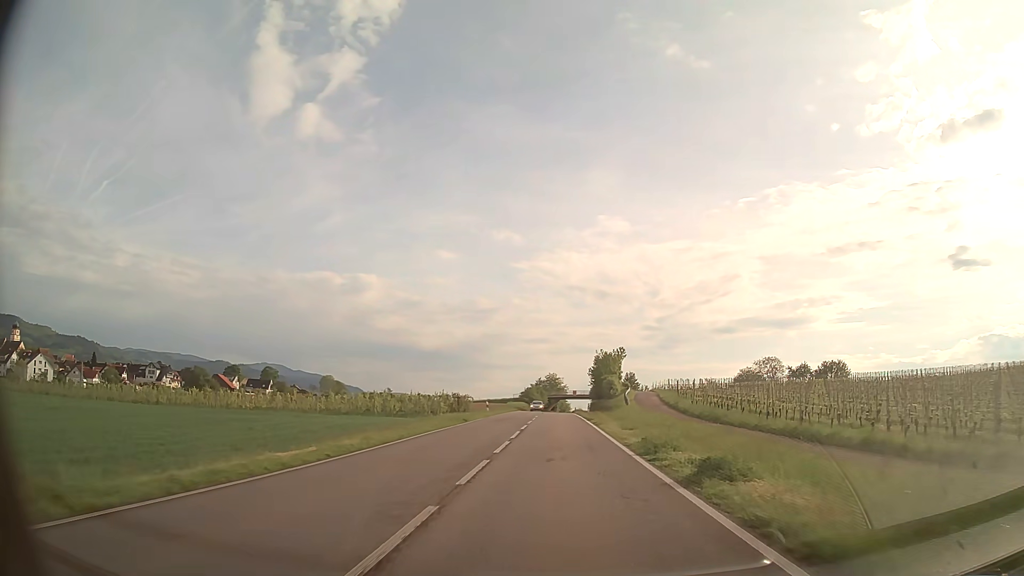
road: unclassified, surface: asphalt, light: Day
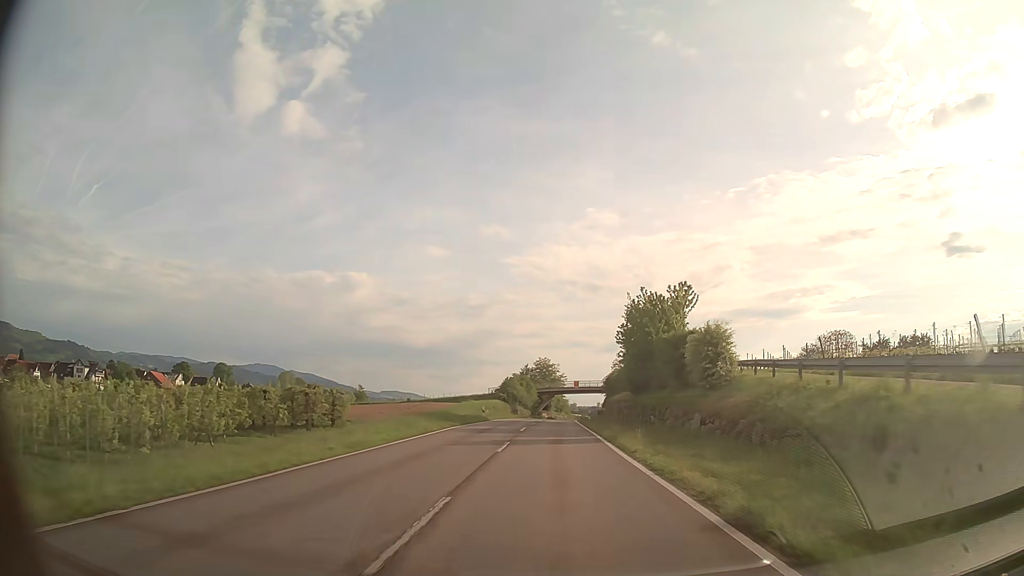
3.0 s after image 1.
(+0.3, +53.3) m; +1°
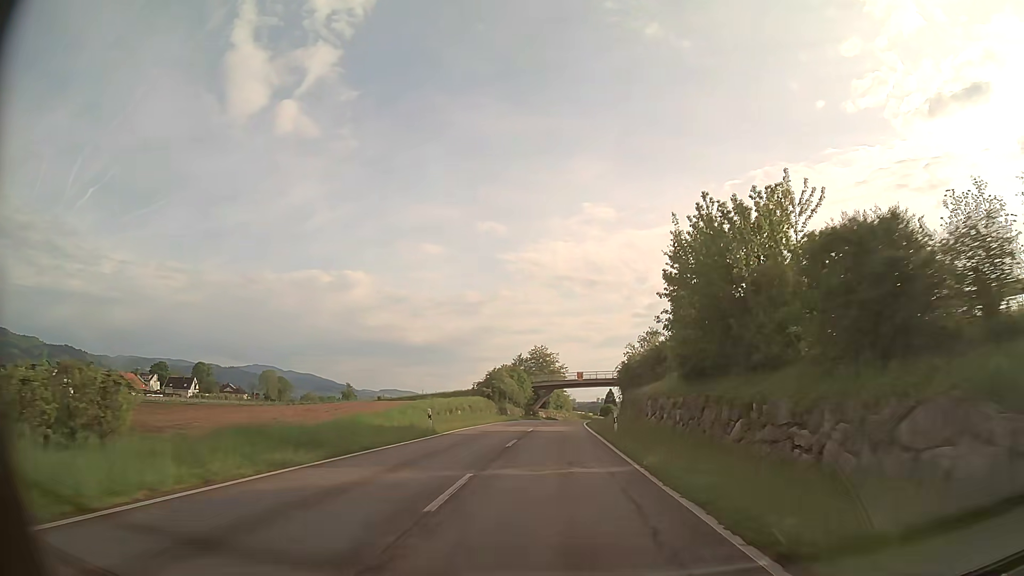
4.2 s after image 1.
(0.0, +21.5) m; 0°
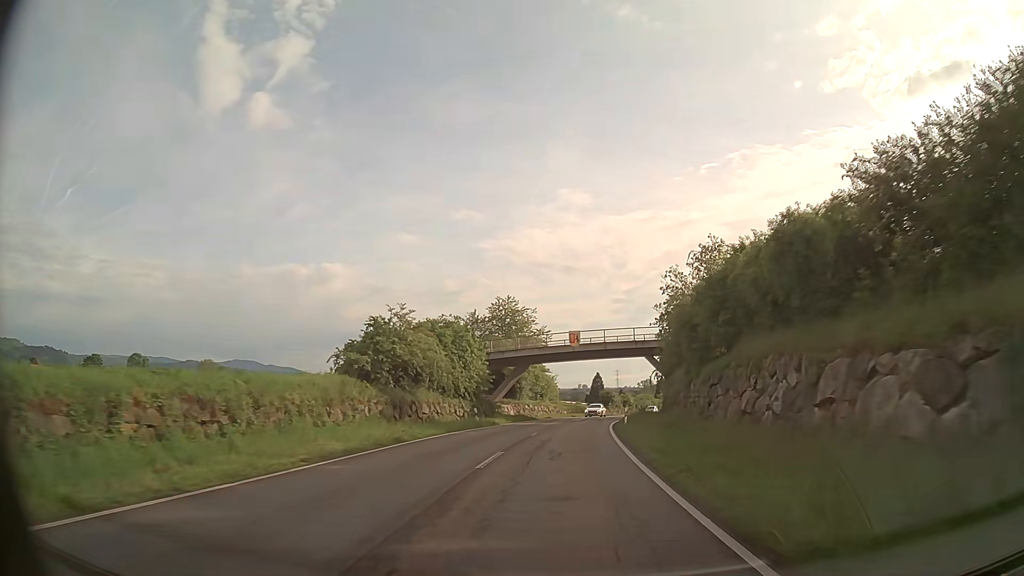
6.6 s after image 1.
(+0.4, +43.4) m; +1°
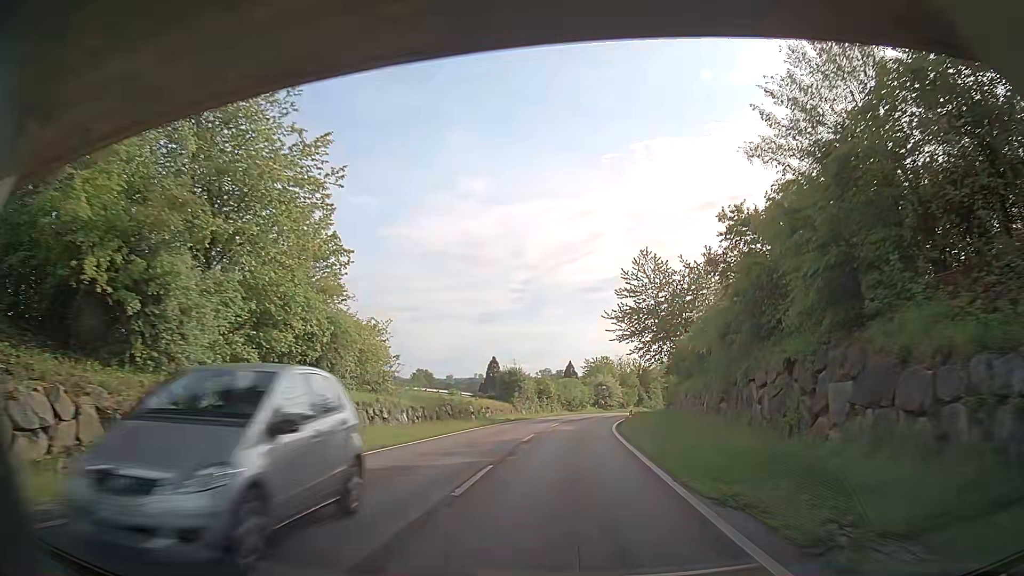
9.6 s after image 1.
(+3.4, +51.5) m; +9°
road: residential
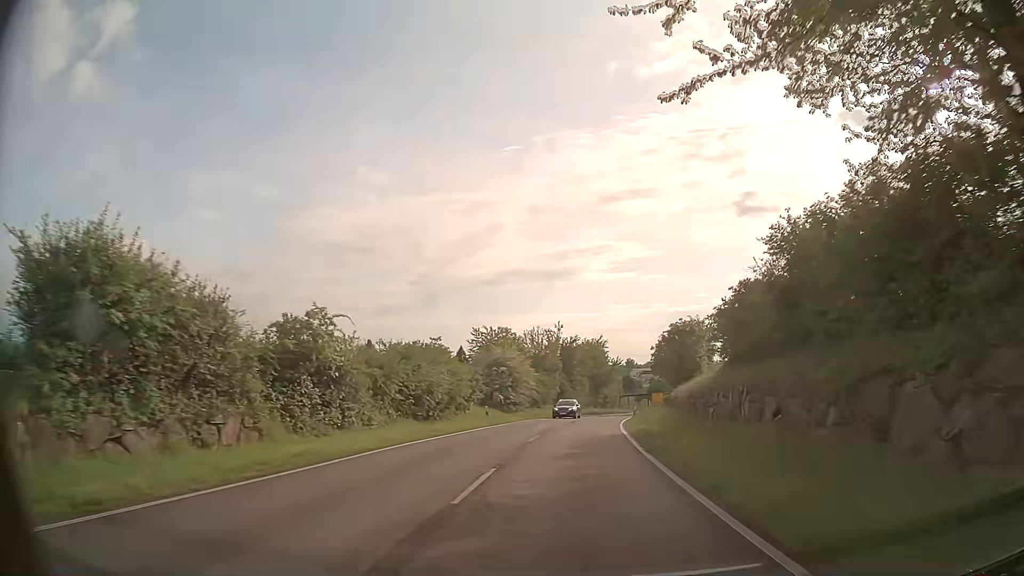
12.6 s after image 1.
(+2.9, +48.3) m; +8°
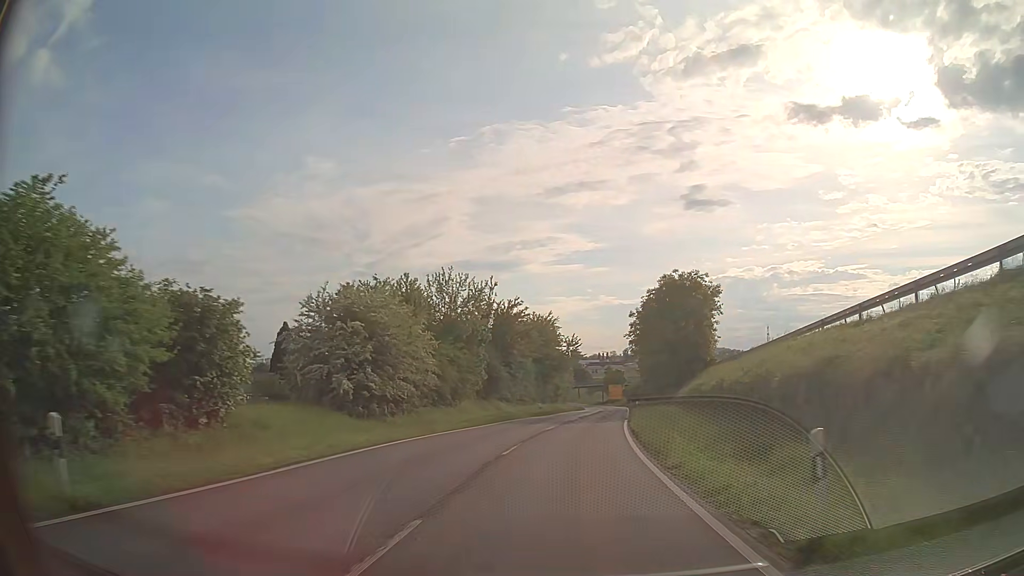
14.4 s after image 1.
(+1.2, +29.1) m; +5°
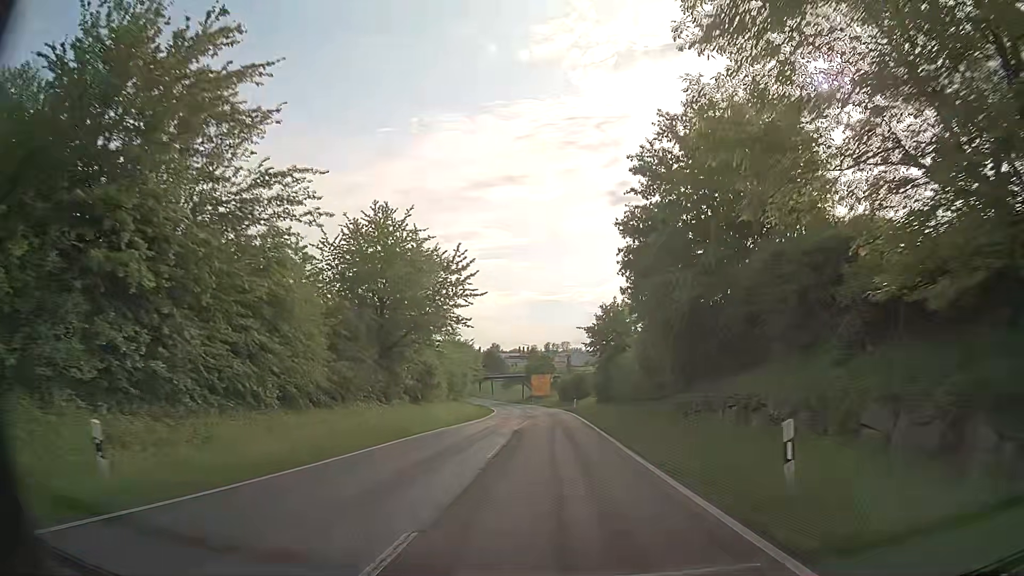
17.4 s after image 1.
(+3.2, +48.5) m; +6°
(0, +10) (0, +20) (0, +30) (0, +40) (0, +50) (-1, +60) (-1, +70) (-2, +80) (-3, +90) (-4, +100) m
